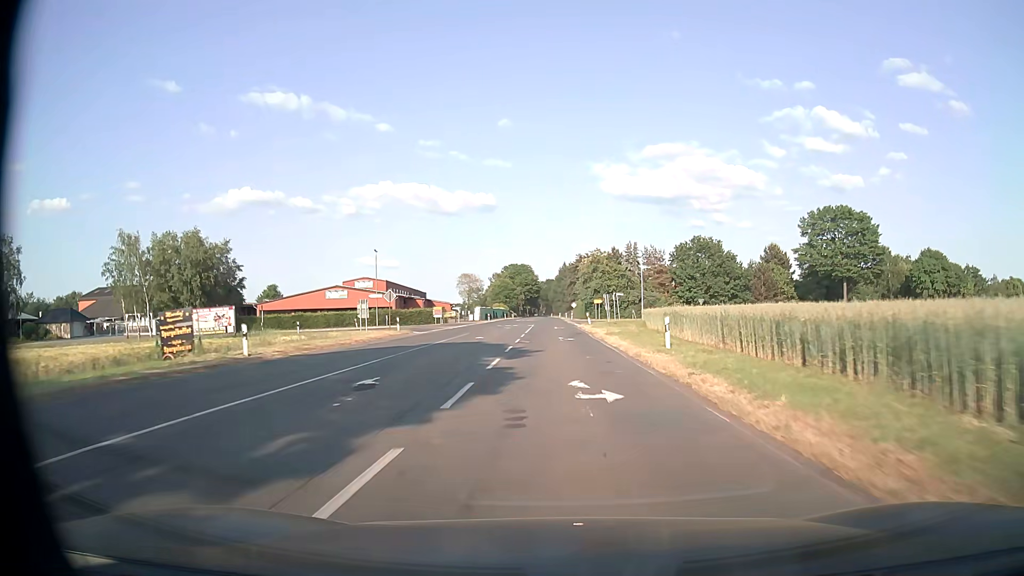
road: secondary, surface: asphalt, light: Day
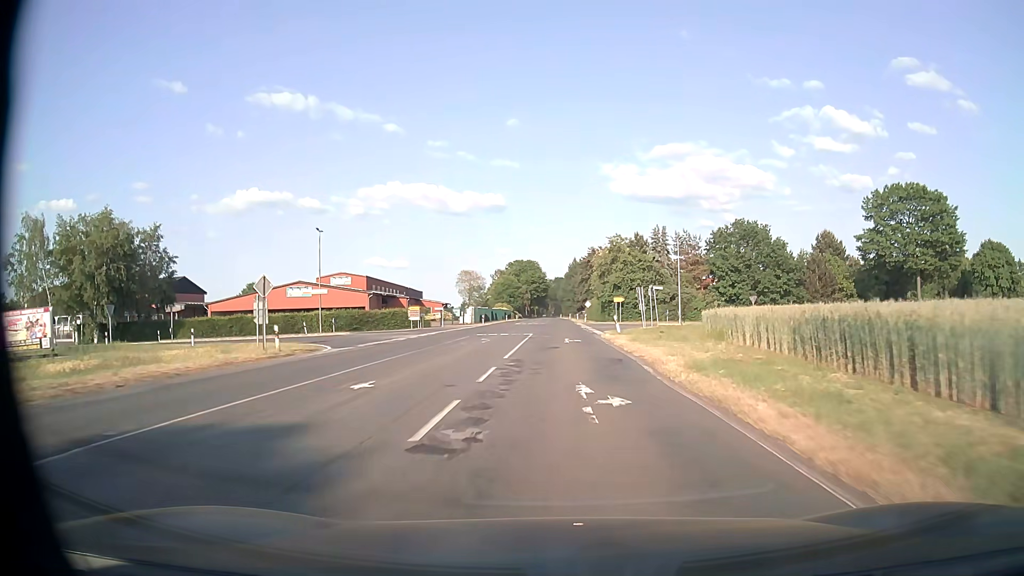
(0.0, +20.1) m; -1°
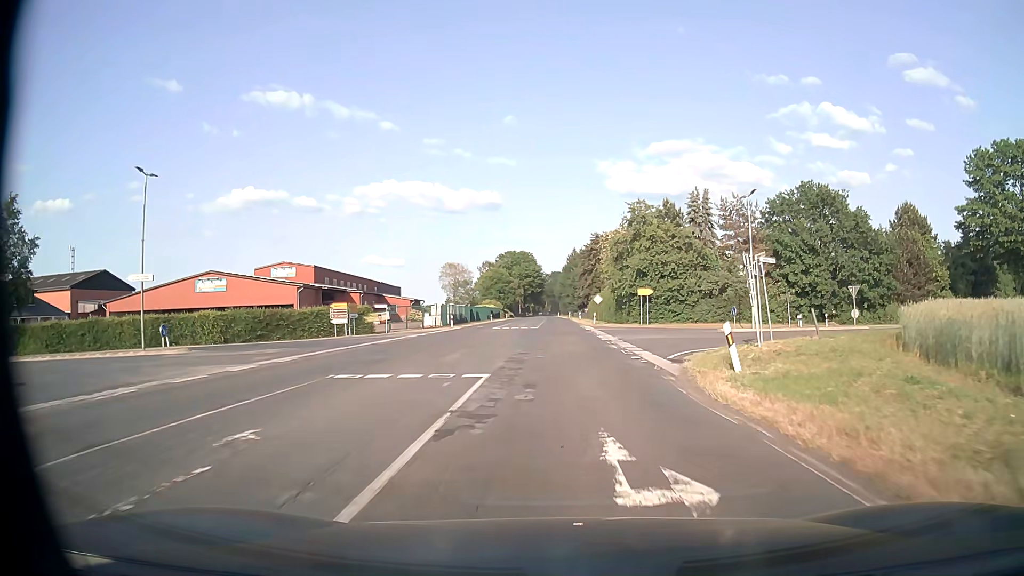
(-0.1, +24.4) m; 0°
(0, +10) (+2, +20) (+7, +28) (+14, +35) (+23, +40) (+31, +46) (+40, +51) (+48, +57) (+56, +63) (+64, +69) m
